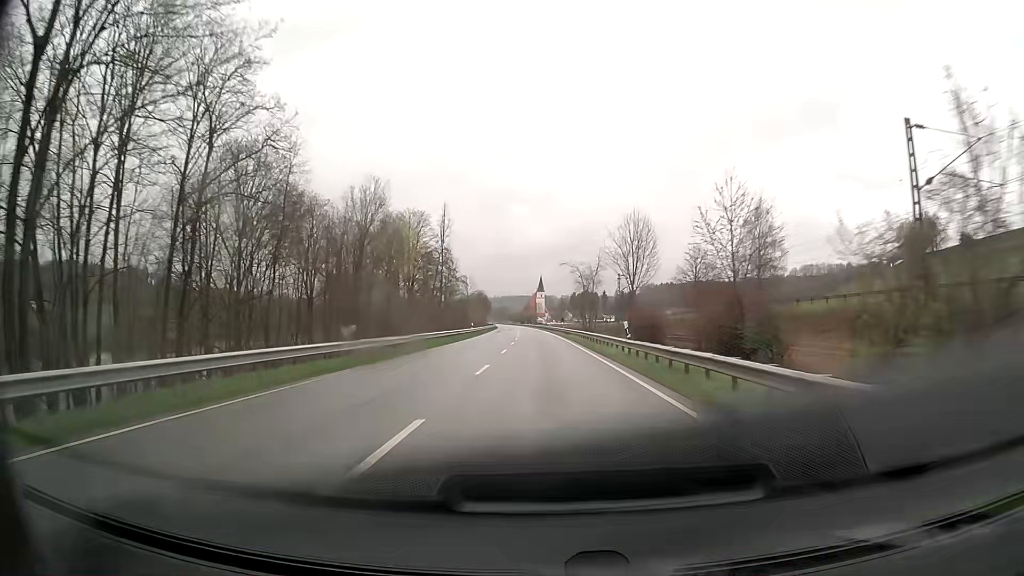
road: primary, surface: asphalt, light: Day
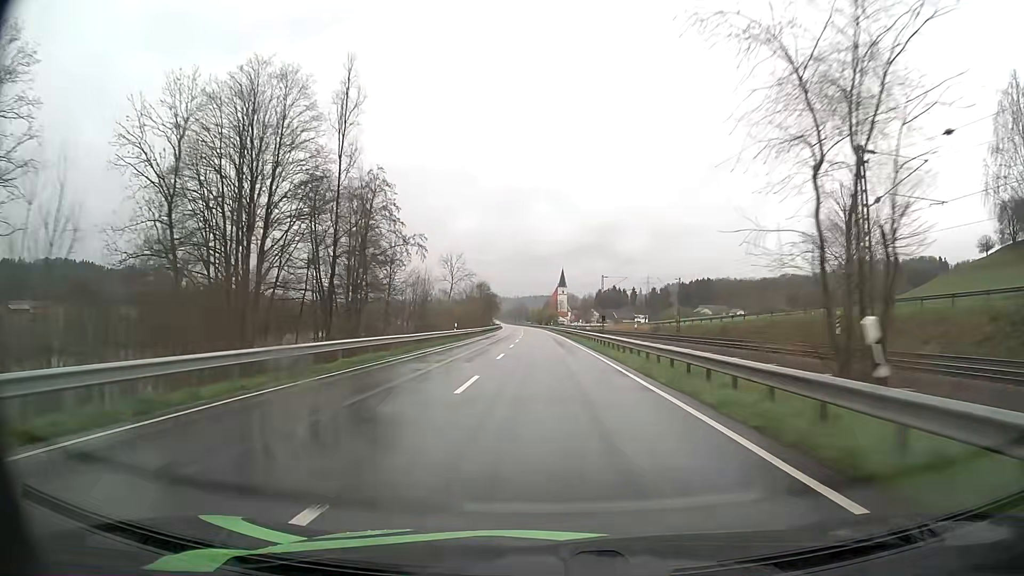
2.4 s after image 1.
(-1.3, +66.0) m; -2°
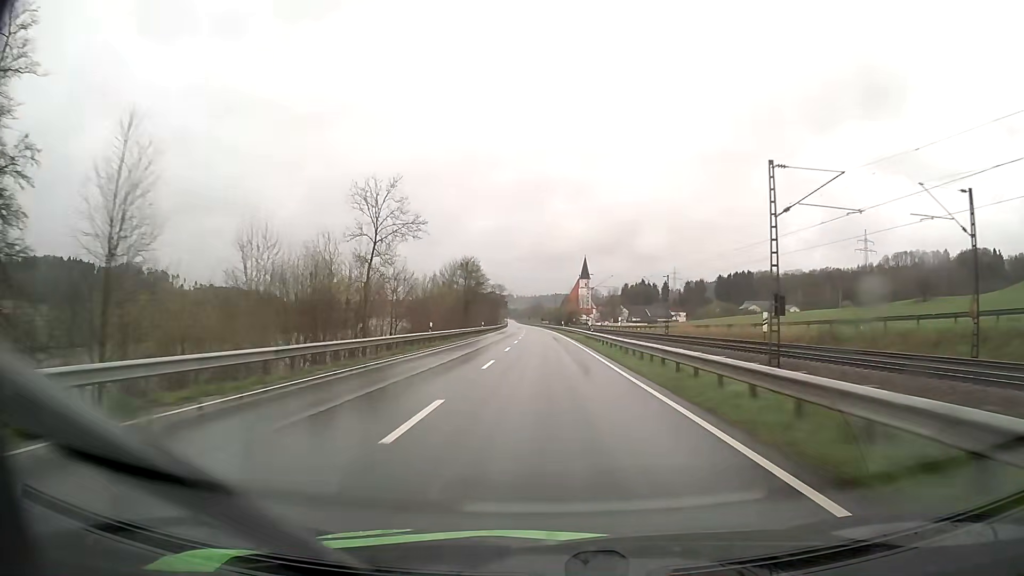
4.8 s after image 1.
(-0.8, +65.9) m; -1°
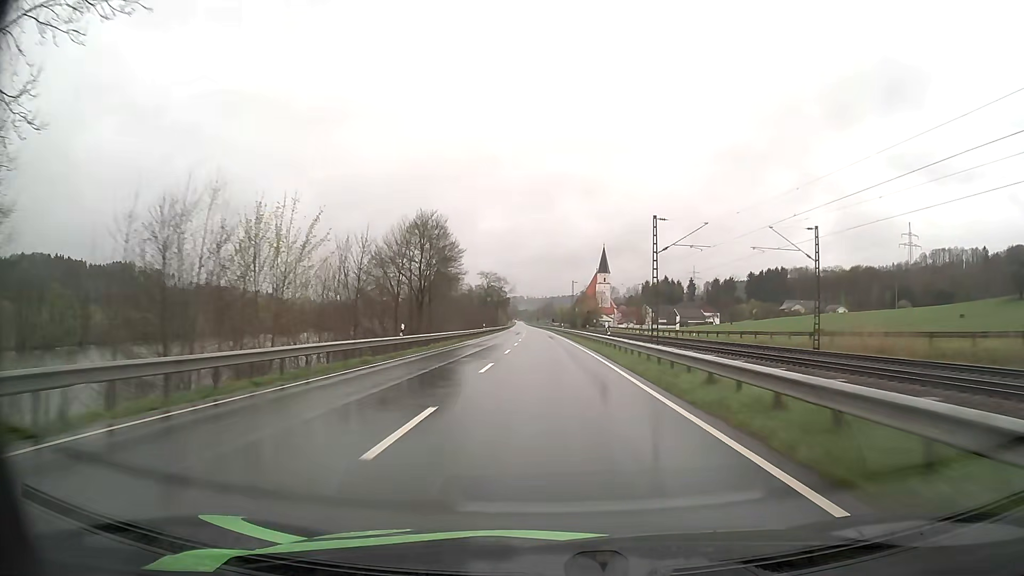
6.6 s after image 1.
(-0.5, +49.4) m; -1°
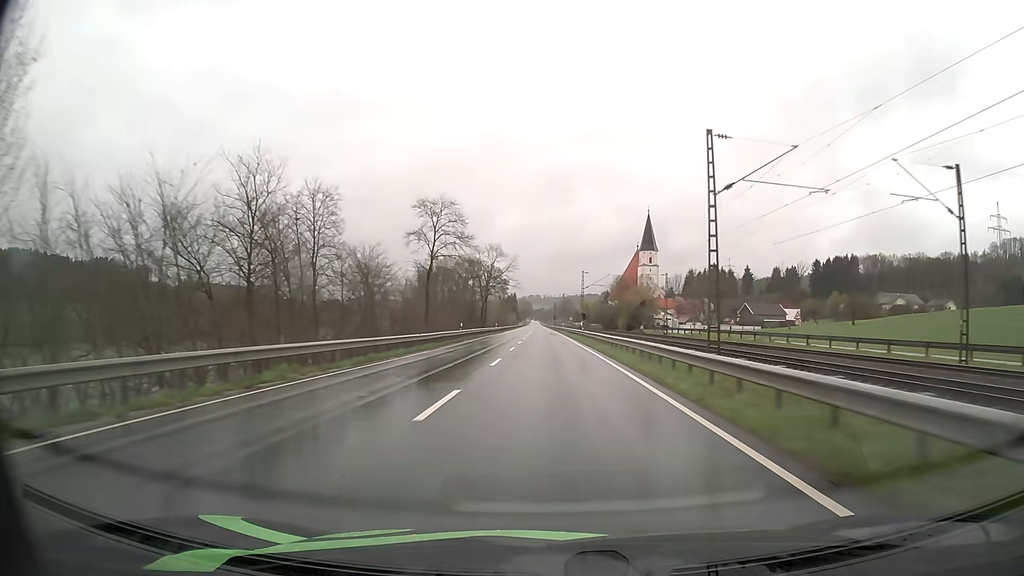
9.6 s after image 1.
(-1.0, +82.3) m; -1°
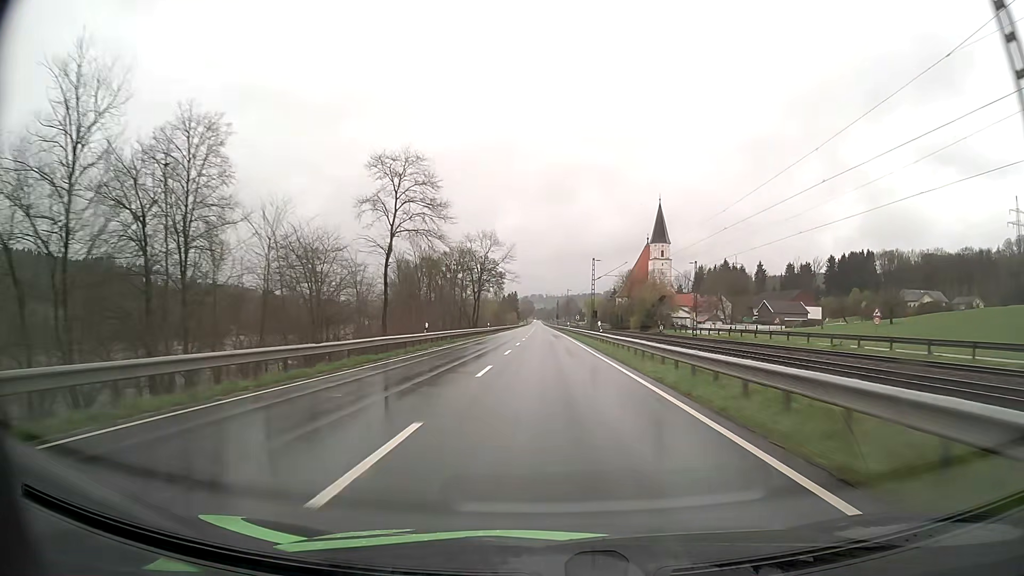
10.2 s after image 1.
(0.0, +16.5) m; 0°
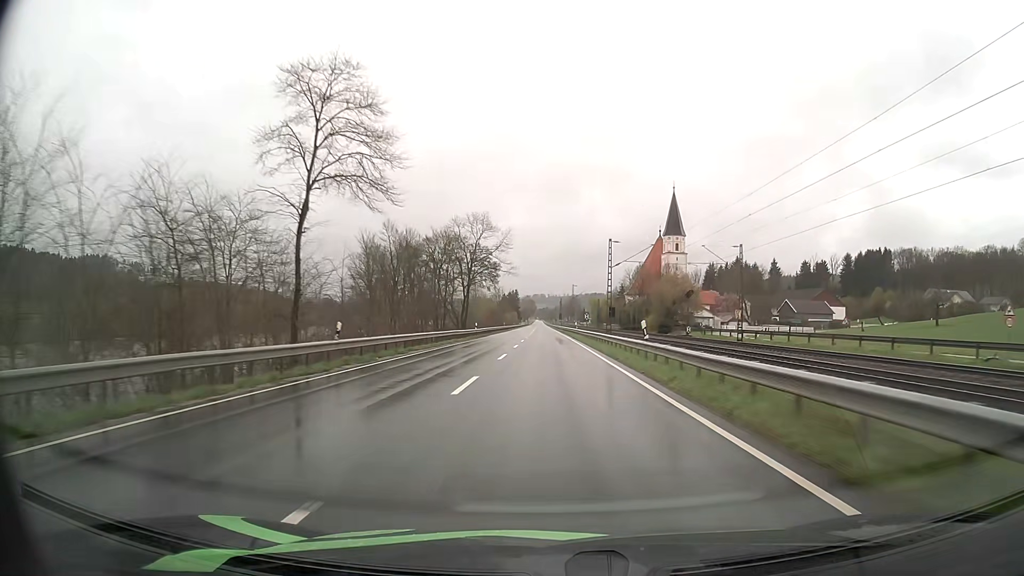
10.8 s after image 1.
(-0.1, +16.5) m; 0°
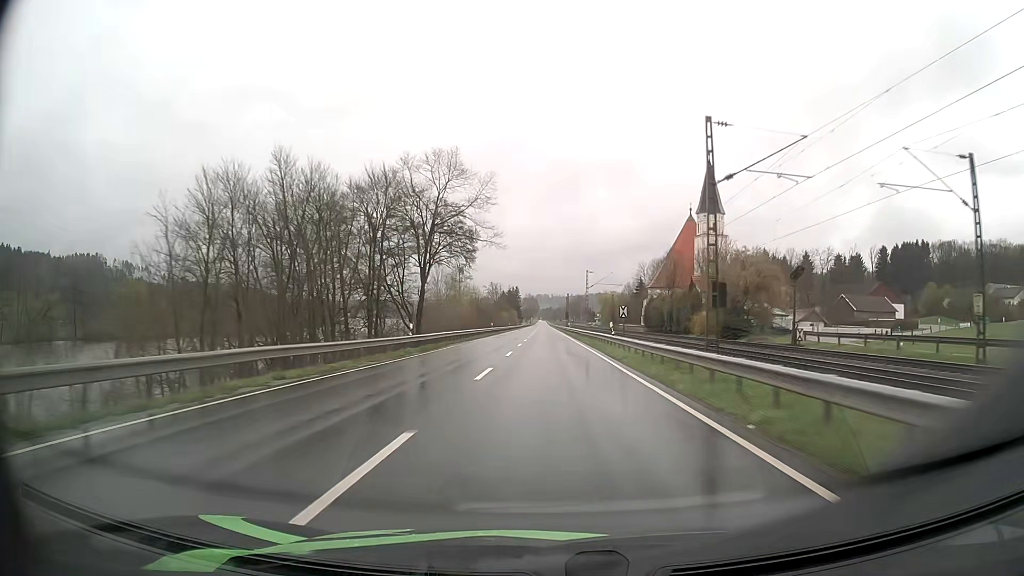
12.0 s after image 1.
(-0.1, +32.9) m; 0°
(0, +10) (0, +20) (0, +30) (0, +40) (0, +50) (0, +60) (0, +70) (0, +80) (0, +90) (0, +100) m
